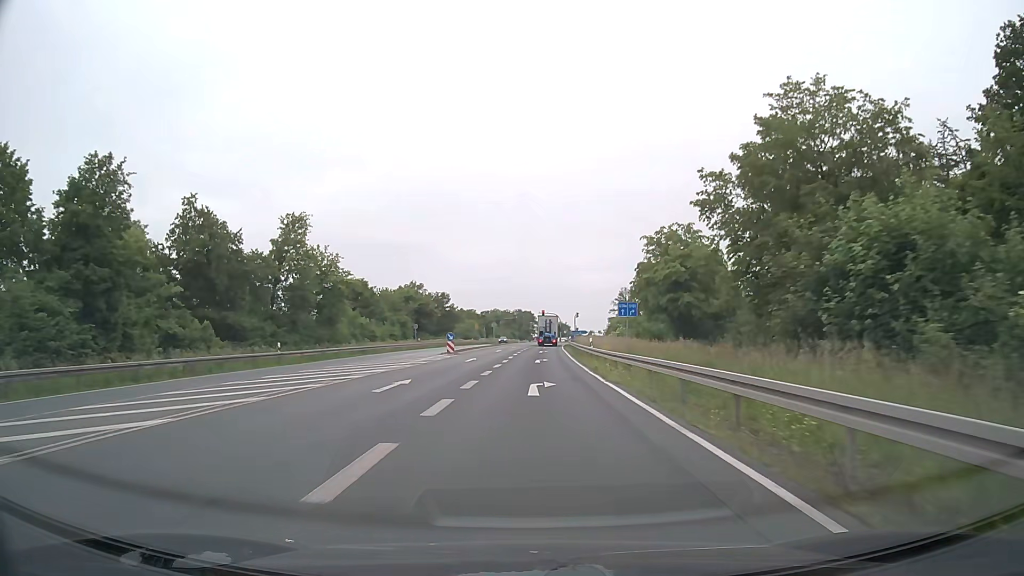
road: primary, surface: asphalt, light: Day
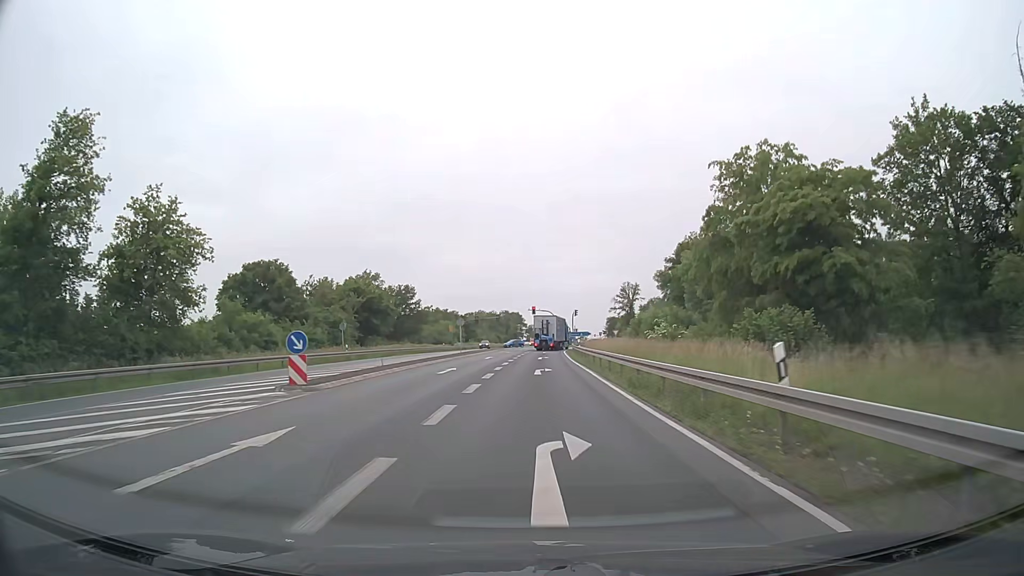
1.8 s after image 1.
(+0.2, +30.2) m; +1°
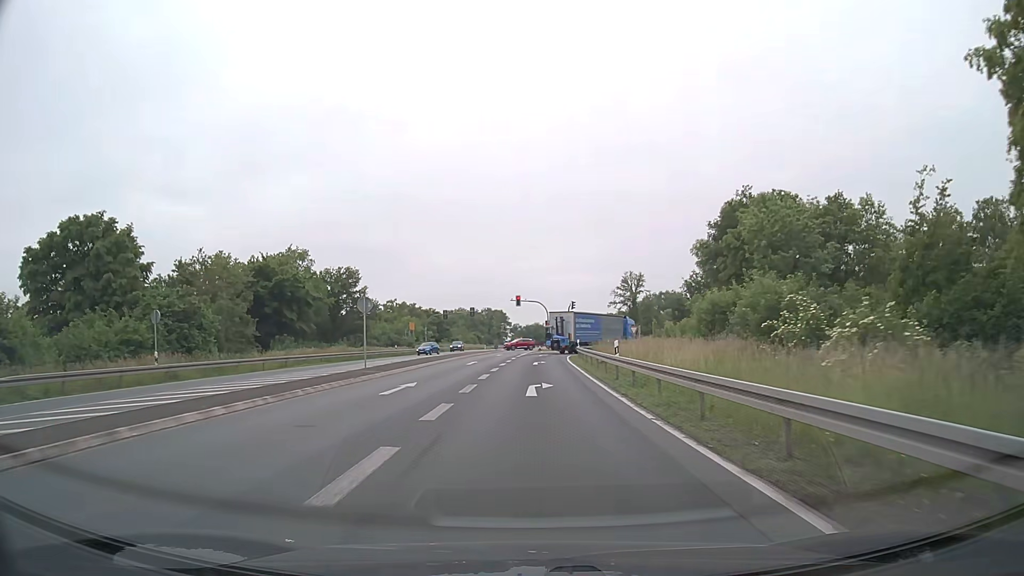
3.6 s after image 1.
(+0.1, +28.7) m; +1°
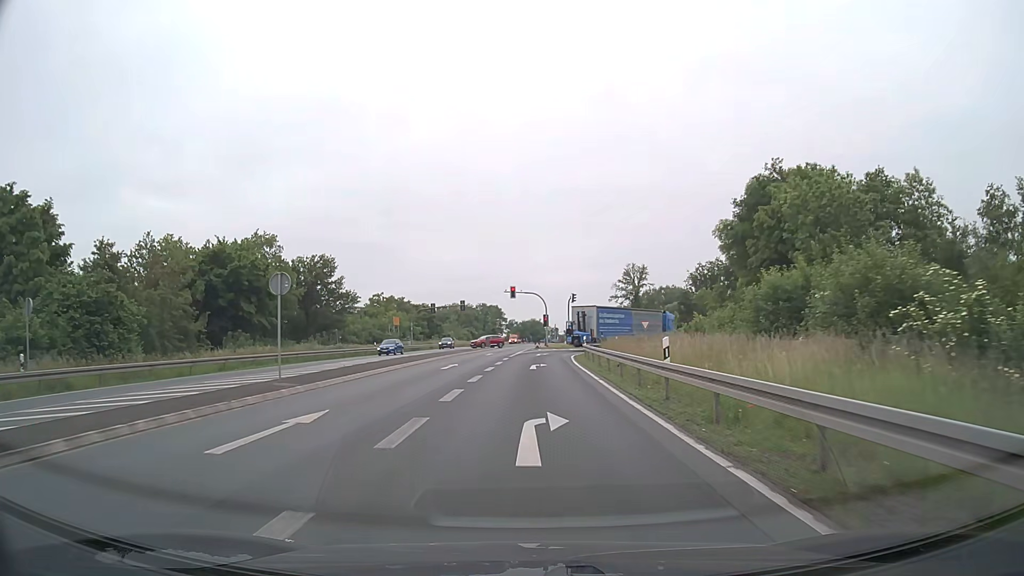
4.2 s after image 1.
(0.0, +9.1) m; 0°
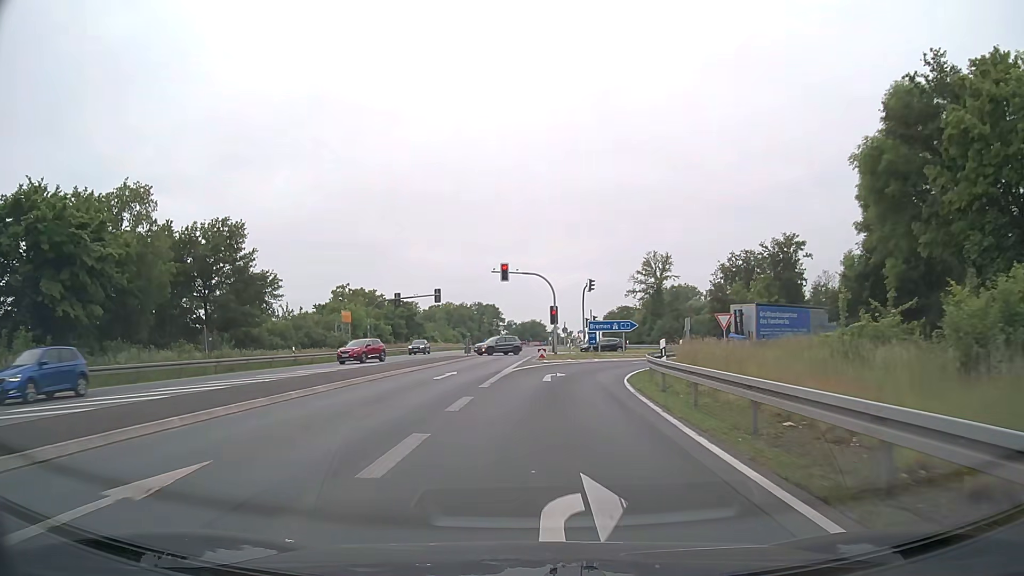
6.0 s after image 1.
(+0.1, +24.9) m; 0°
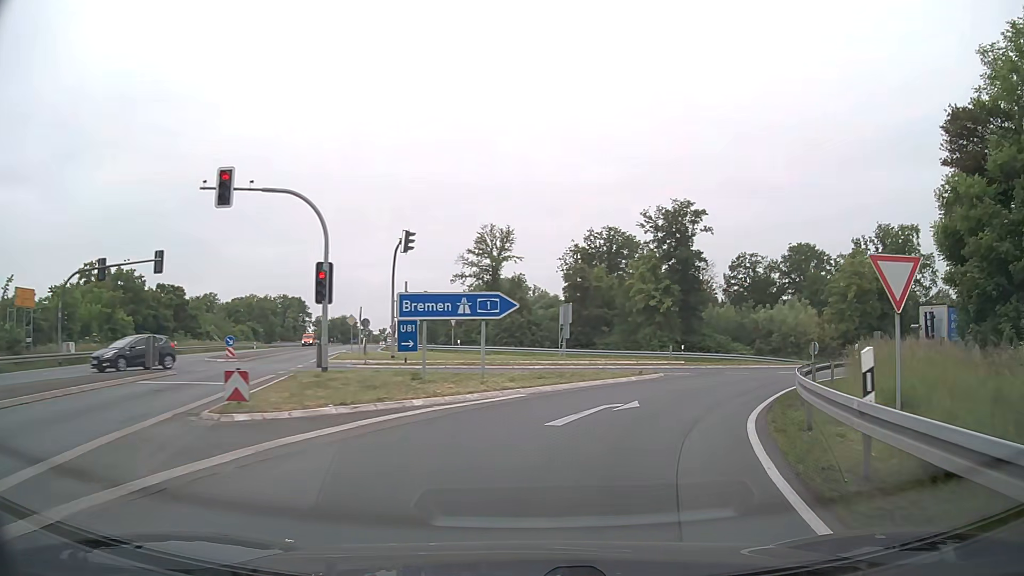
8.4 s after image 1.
(+2.0, +27.6) m; +15°
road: motorway_link
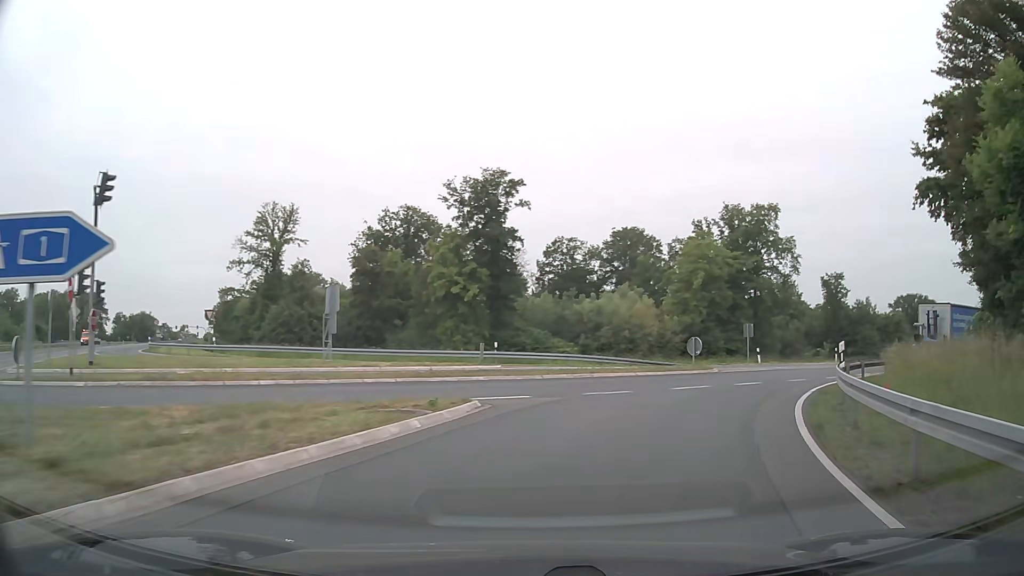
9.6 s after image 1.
(+1.8, +12.7) m; +17°
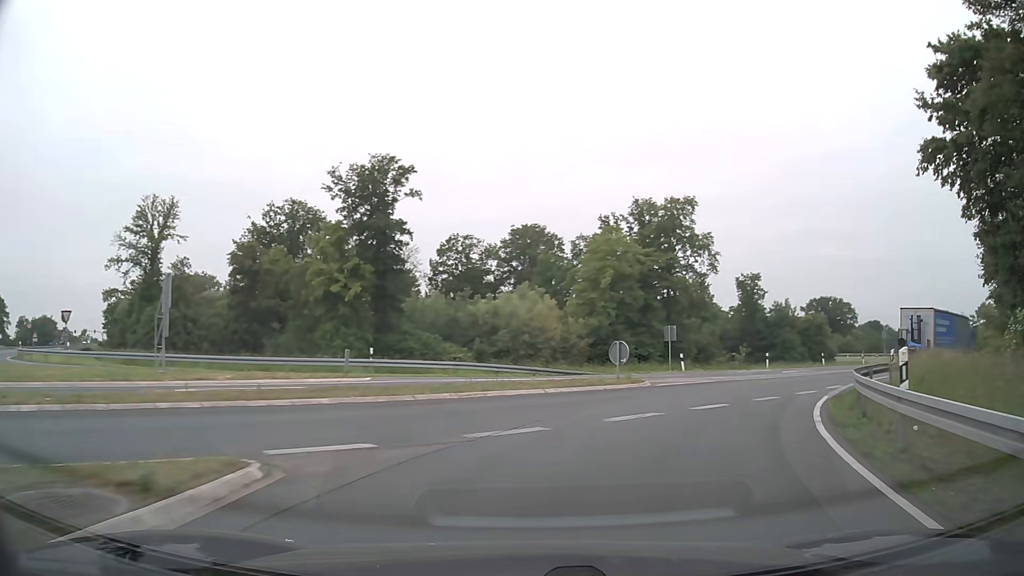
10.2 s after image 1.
(+0.5, +6.5) m; +9°
(+1, +10) (+5, +19) (+10, +27) (+18, +34) (+26, +40) (+33, +46) (+41, +53) (+49, +59) (+56, +66) (+63, +74) m
